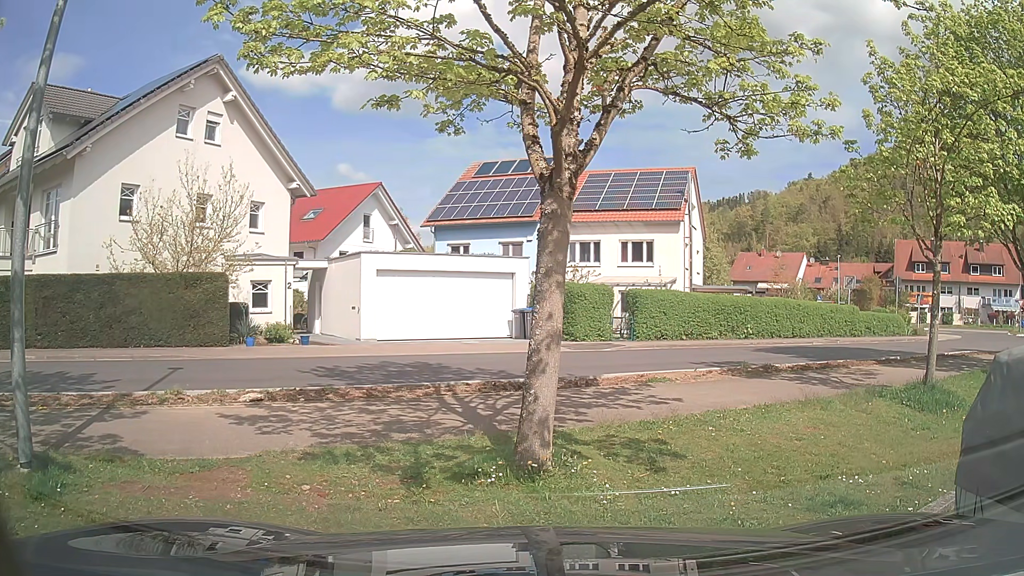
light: Day
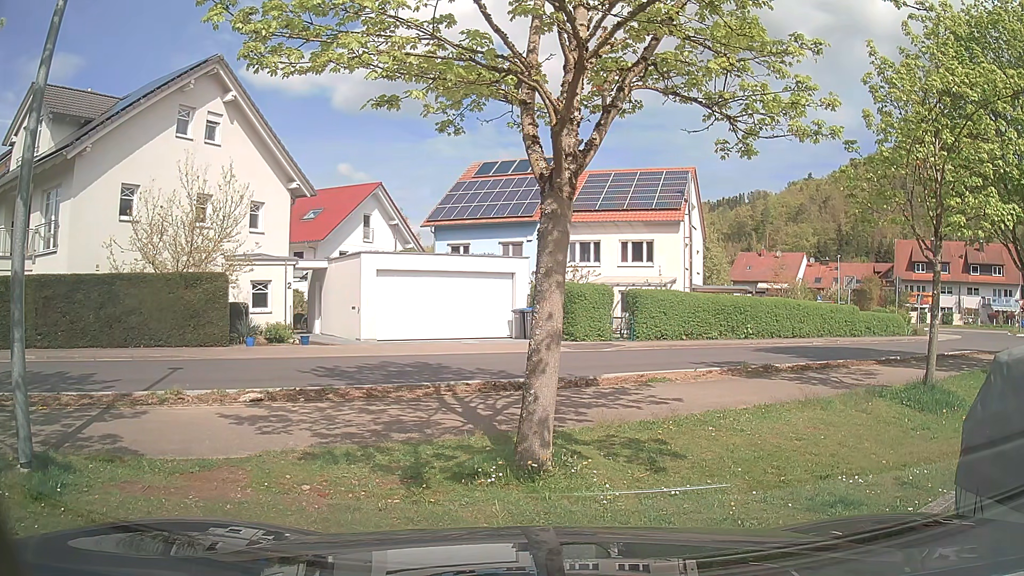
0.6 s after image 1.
(0.0, 0.0) m; 0°
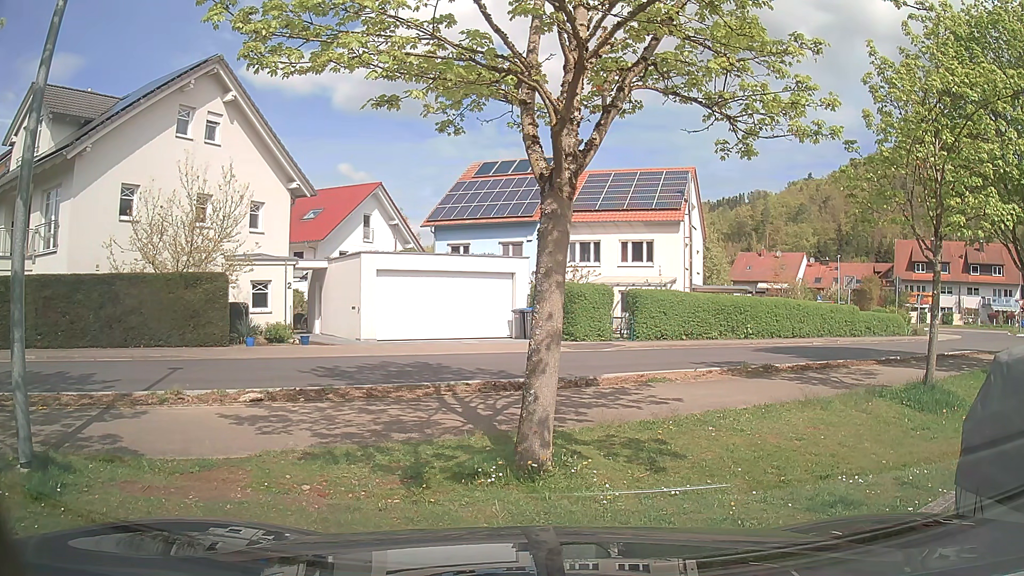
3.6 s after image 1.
(0.0, 0.0) m; 0°
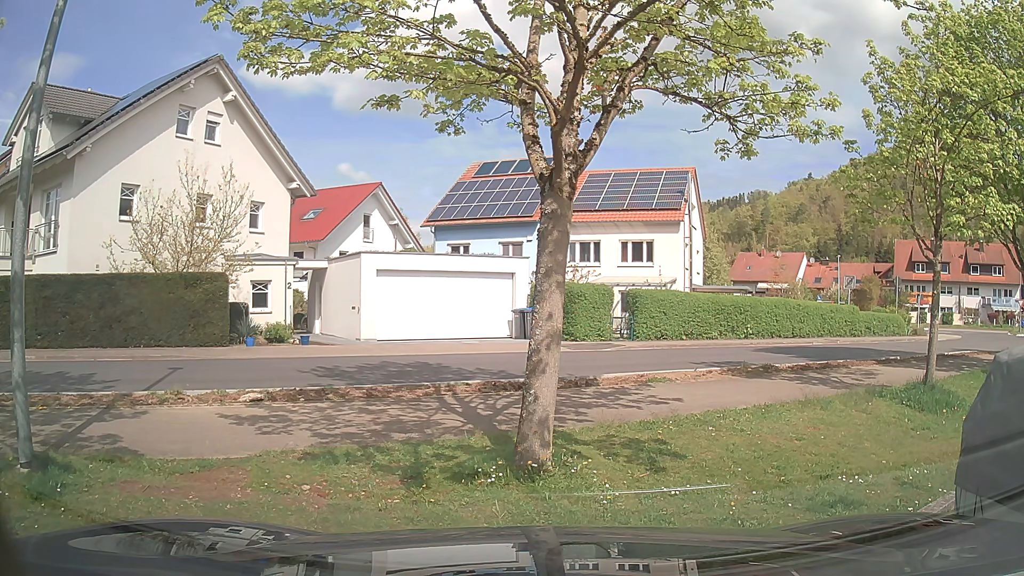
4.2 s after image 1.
(0.0, 0.0) m; 0°
